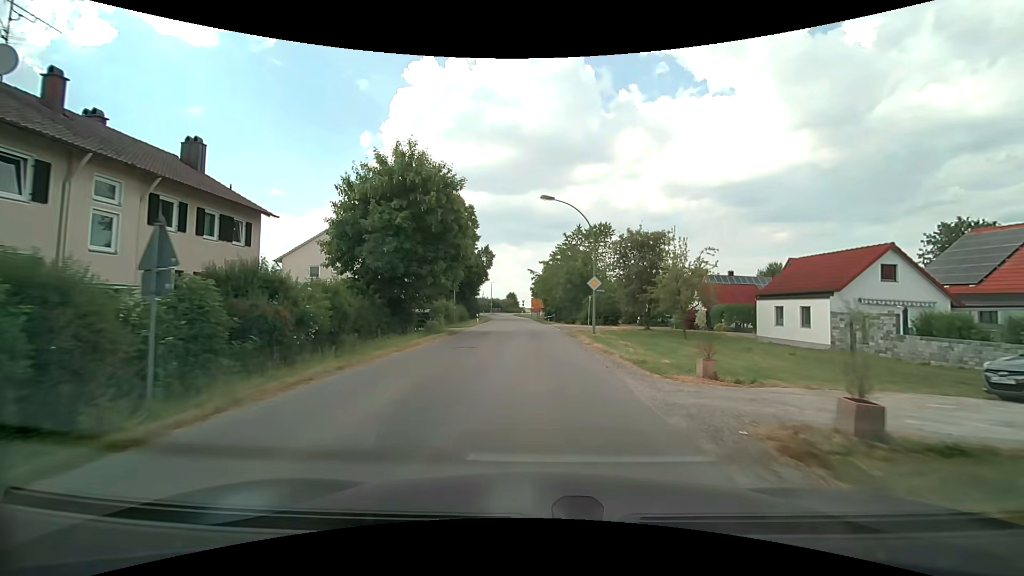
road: tertiary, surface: asphalt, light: Day
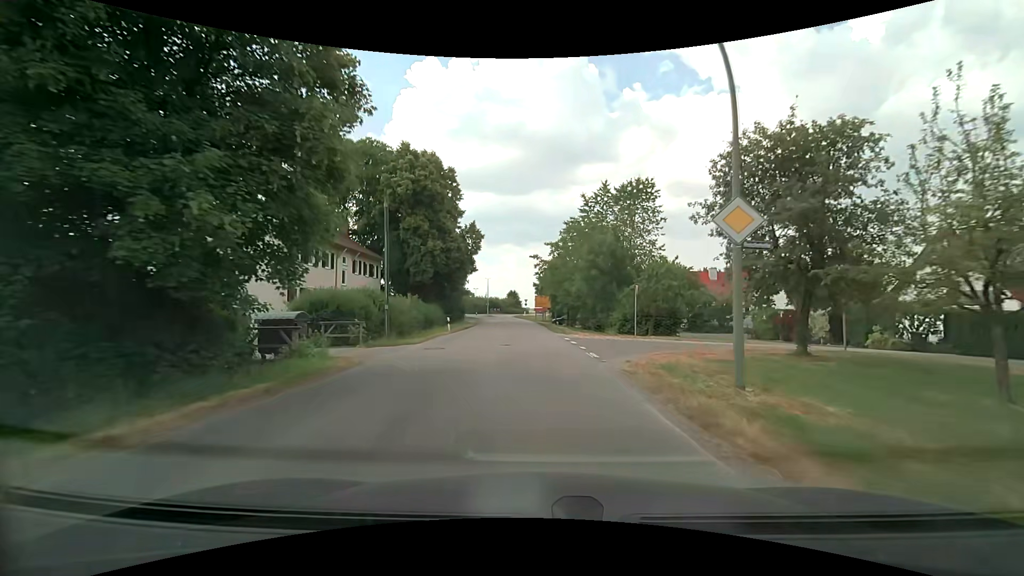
(0.0, +19.5) m; 0°
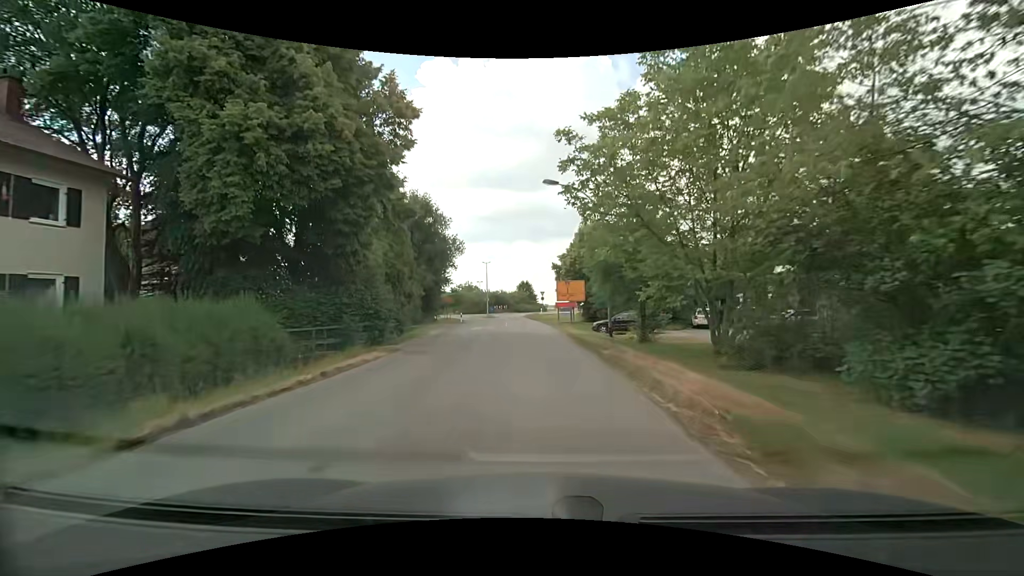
(-0.6, +32.5) m; -2°
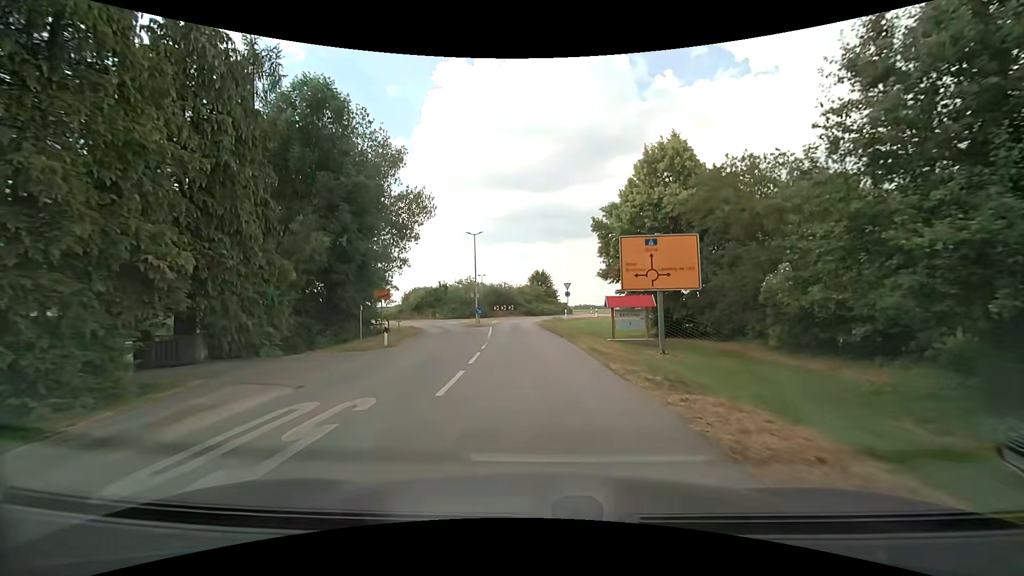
(-0.5, +29.4) m; -2°
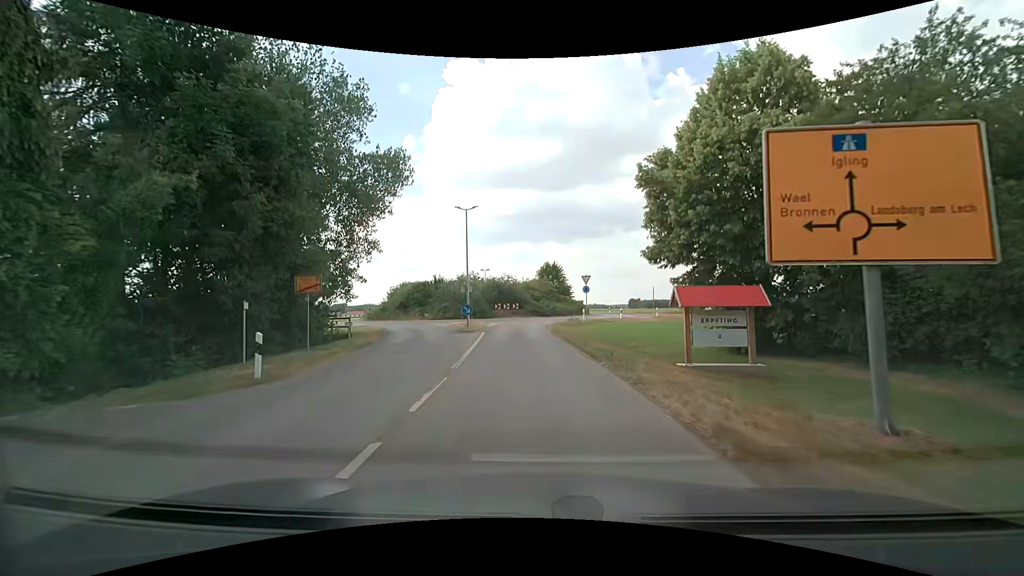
(-0.1, +10.4) m; -1°
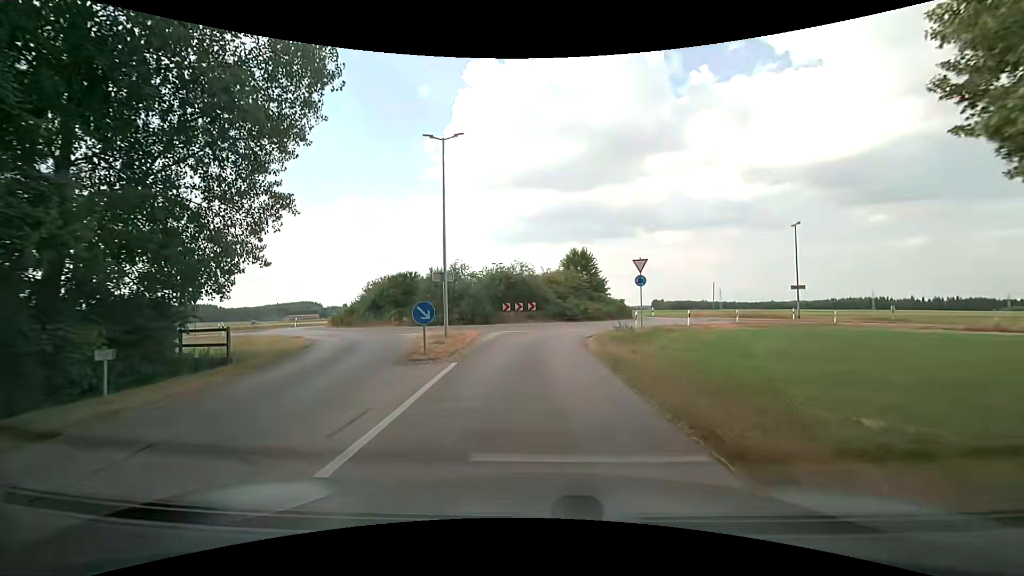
(-0.3, +14.2) m; -2°
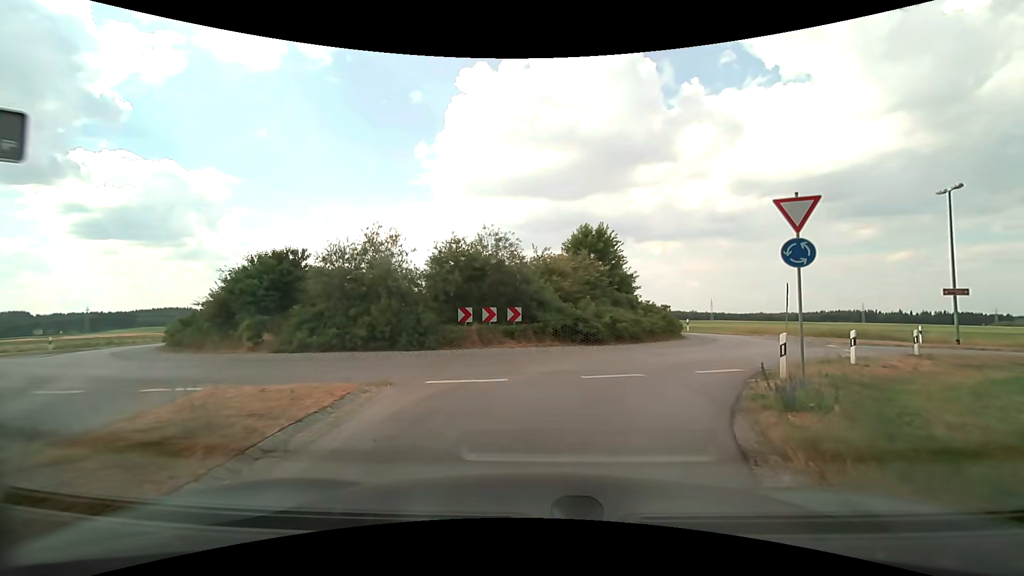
(0.0, +16.3) m; +1°
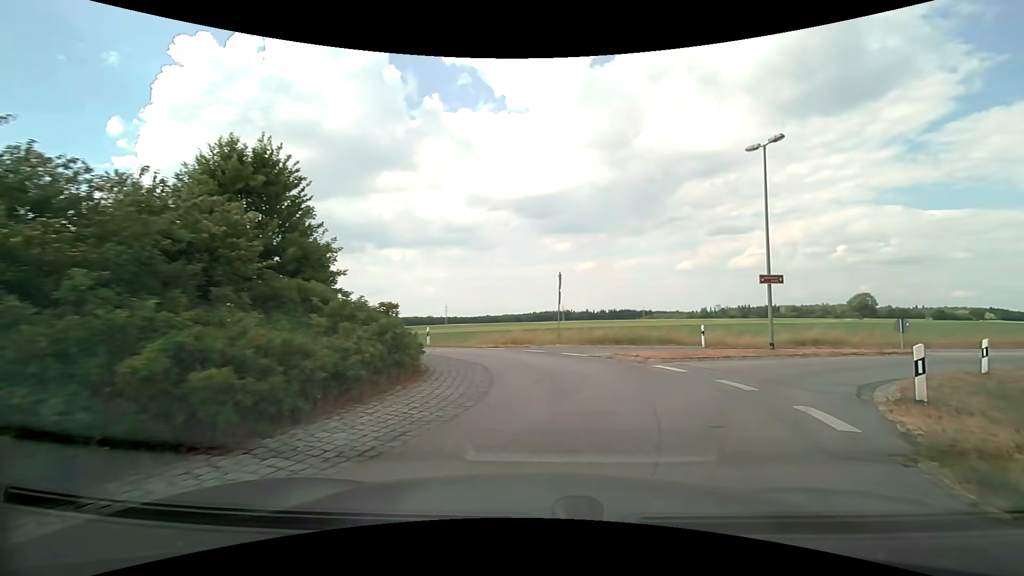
(+2.8, +13.6) m; +30°
(+2, +10) (+9, +17) (+17, +22) (+26, +26) (+35, +31) (+44, +35) (+53, +39) (+63, +43) (+71, +48) (+80, +52) m
